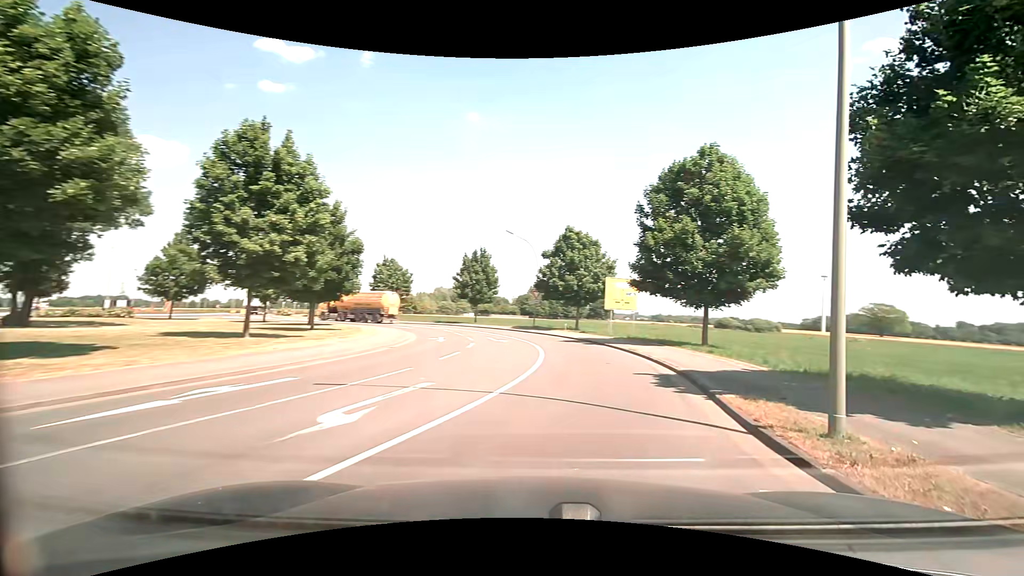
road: secondary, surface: asphalt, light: Day
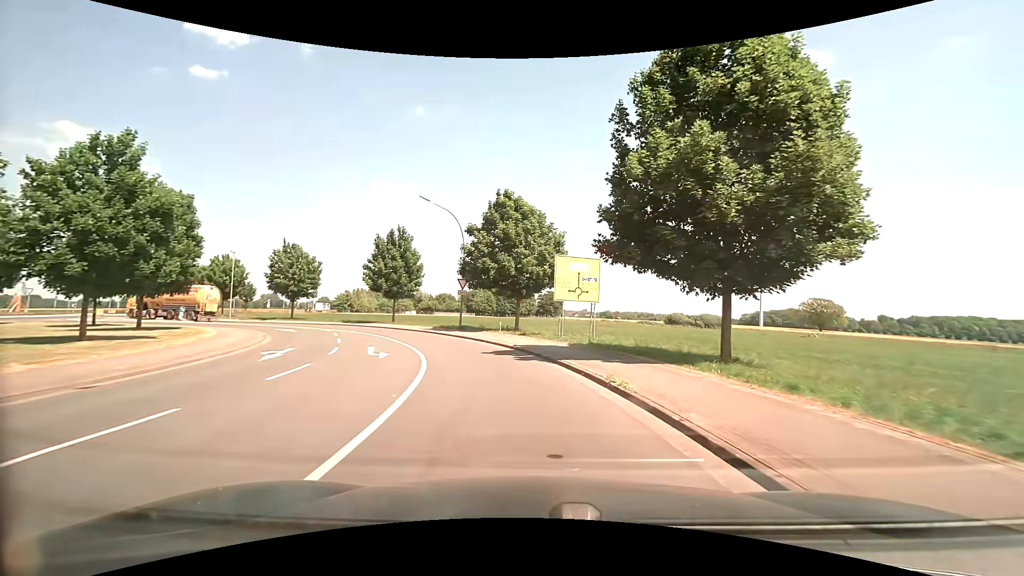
(+1.6, +11.9) m; +7°
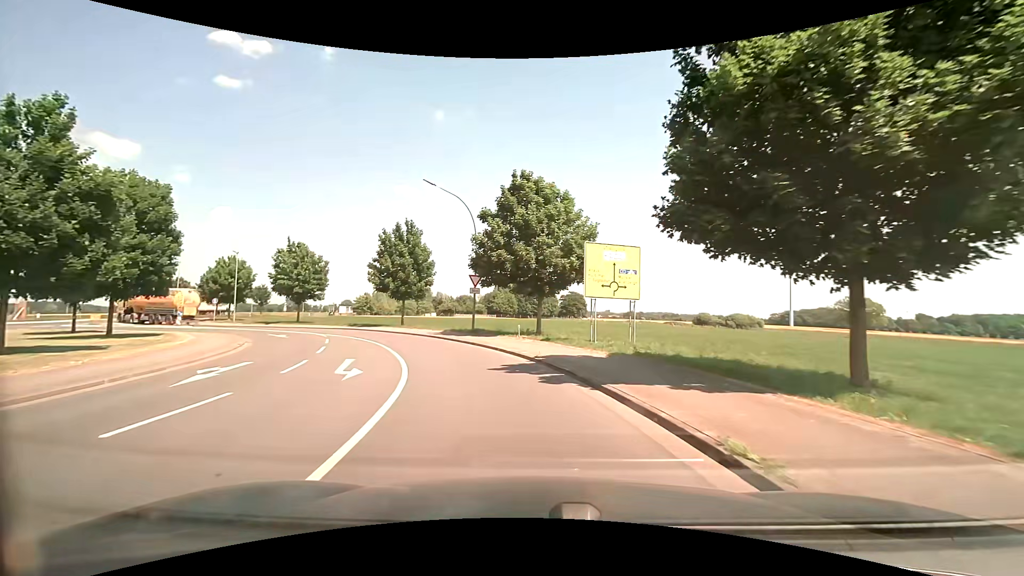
(-0.1, +4.8) m; -2°
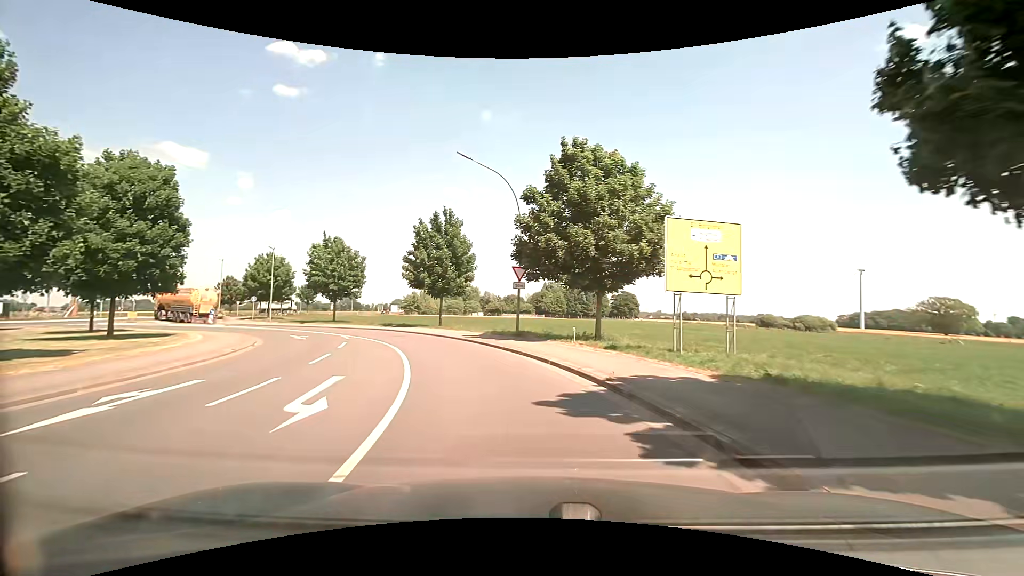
(-0.3, +5.0) m; -6°
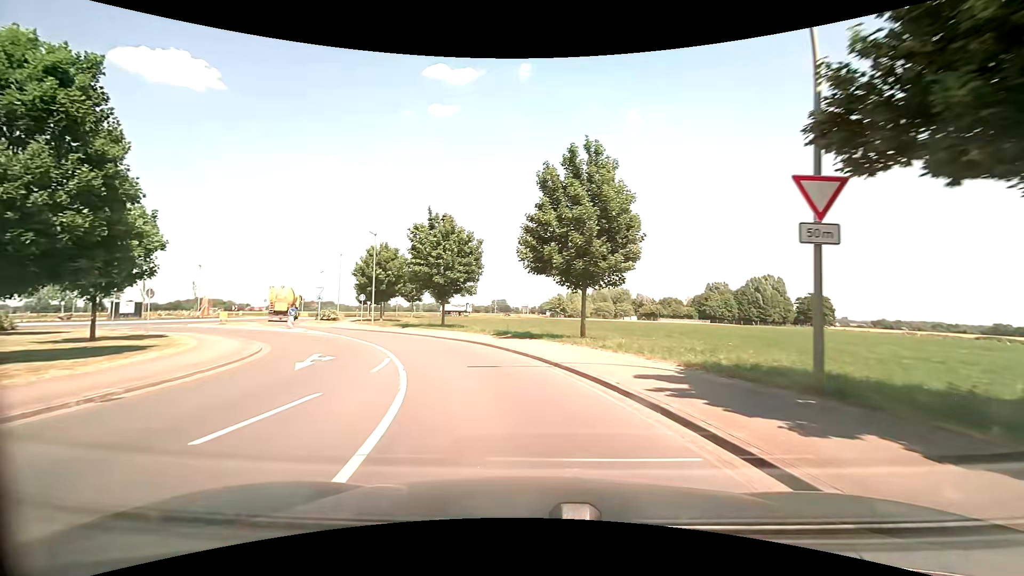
(-2.2, +15.9) m; -17°
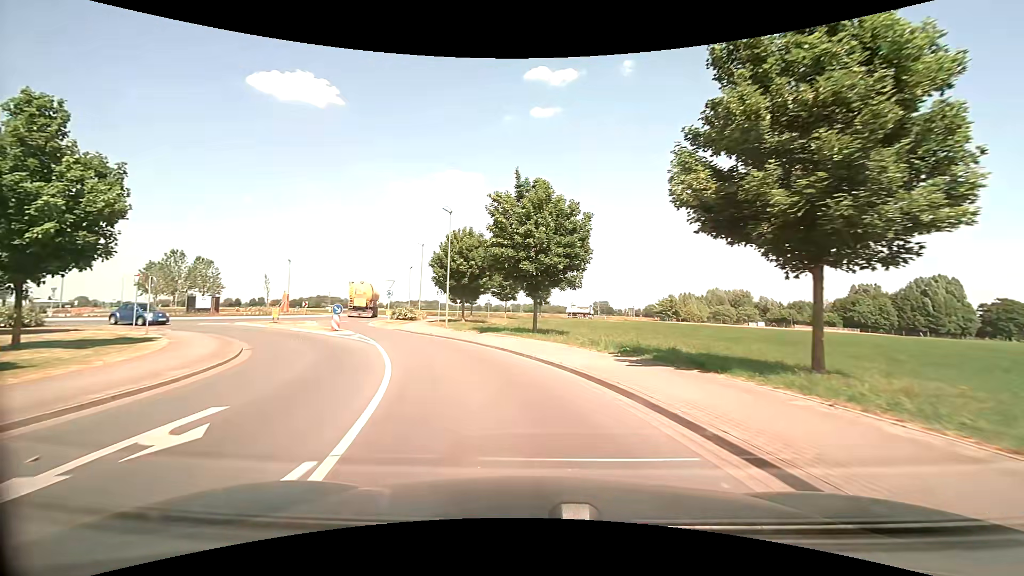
(-1.1, +10.9) m; -11°
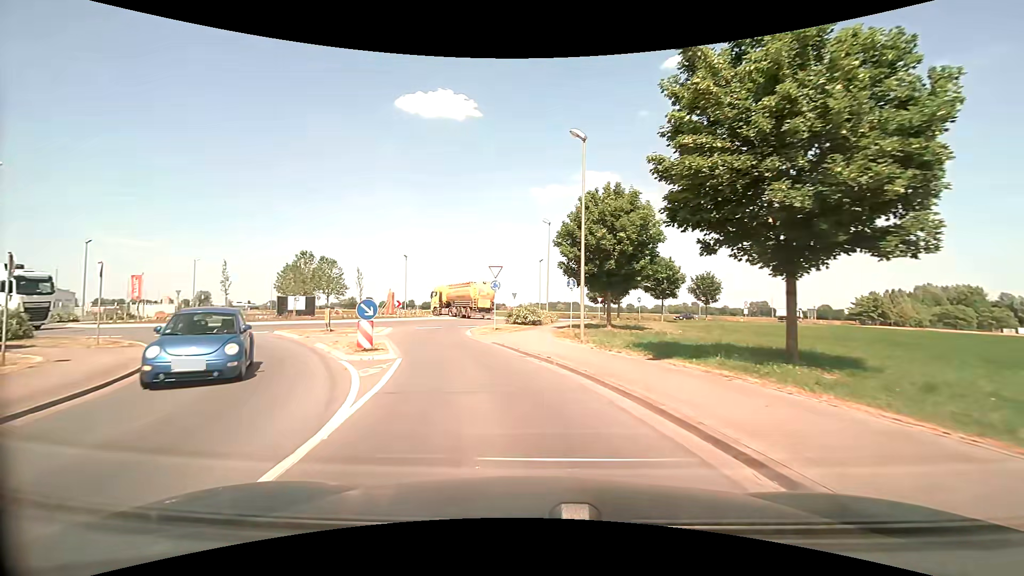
(-1.9, +14.7) m; -16°
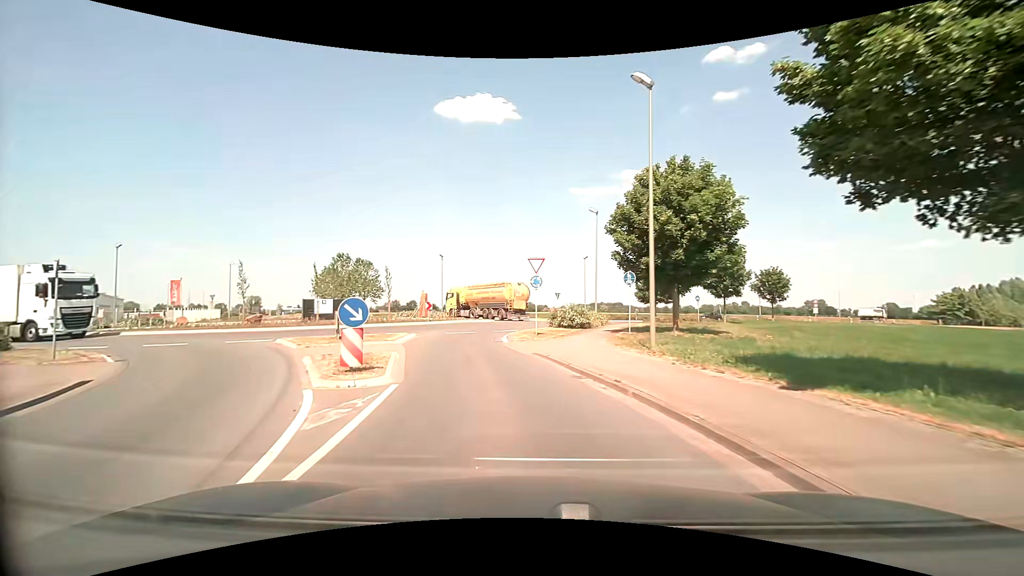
(-0.2, +4.4) m; -4°
(-1, +10) (-3, +20) (-4, +30) (-2, +39) (+2, +48) (+8, +57) (+15, +63) (+22, +70) (+30, +77) (+38, +83) m
